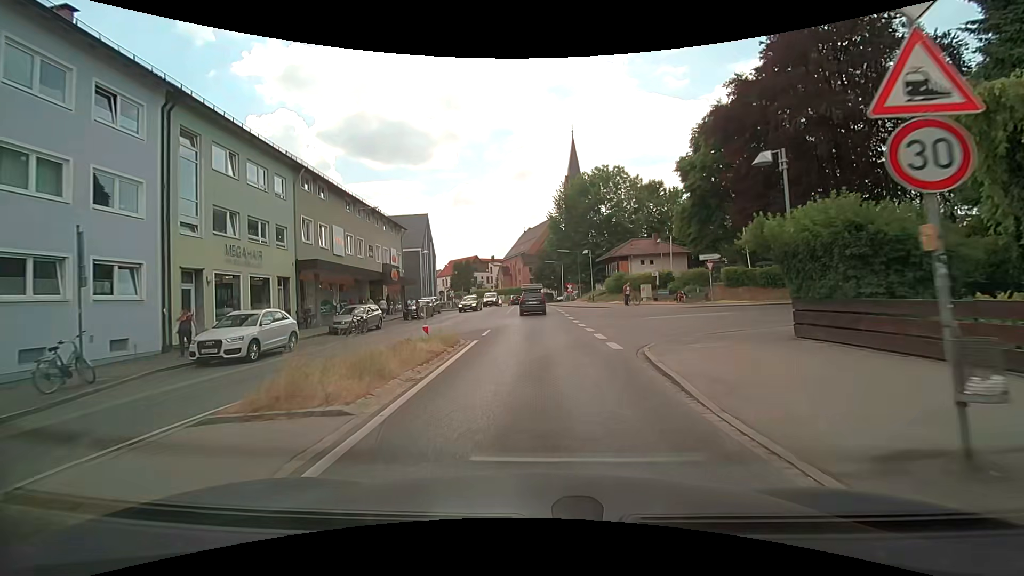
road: secondary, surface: asphalt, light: Day
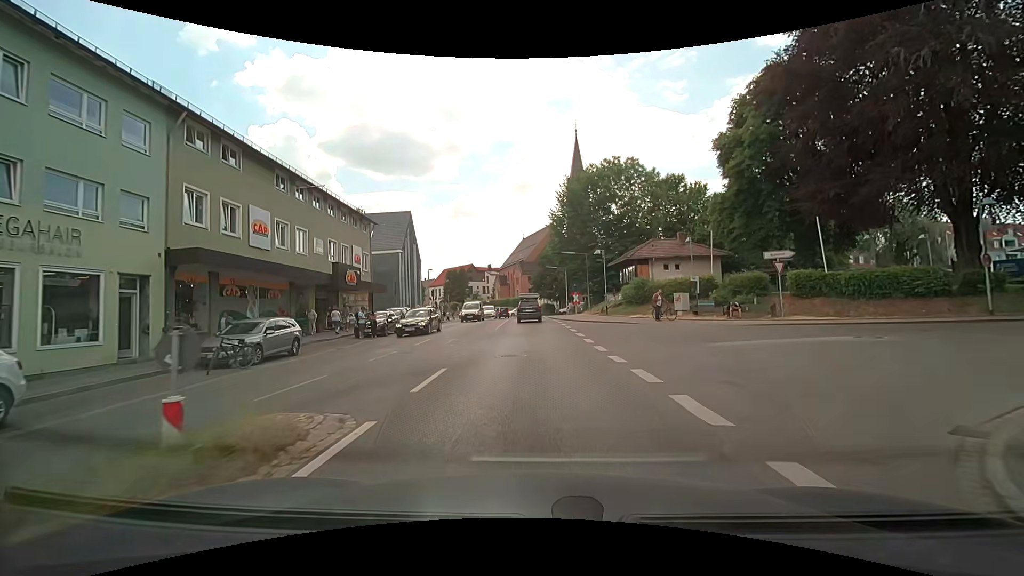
(0.0, +9.8) m; 0°
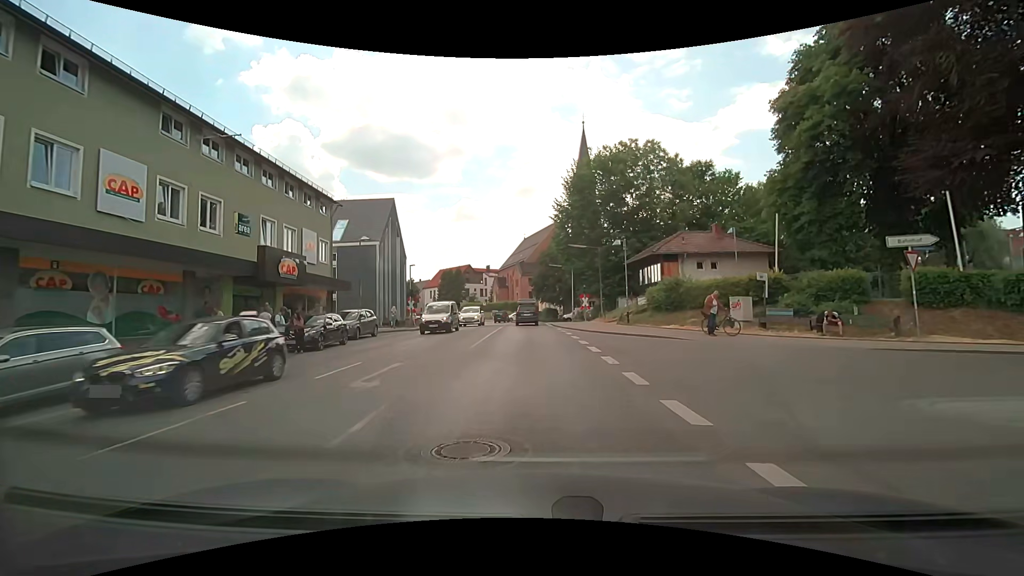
(-0.1, +8.7) m; 0°
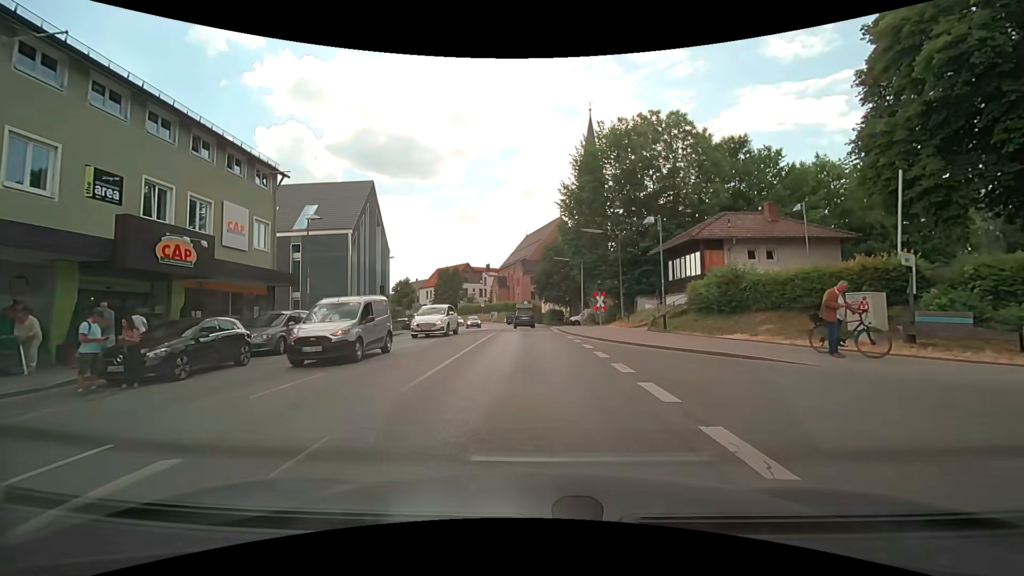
(-0.1, +8.0) m; 0°
